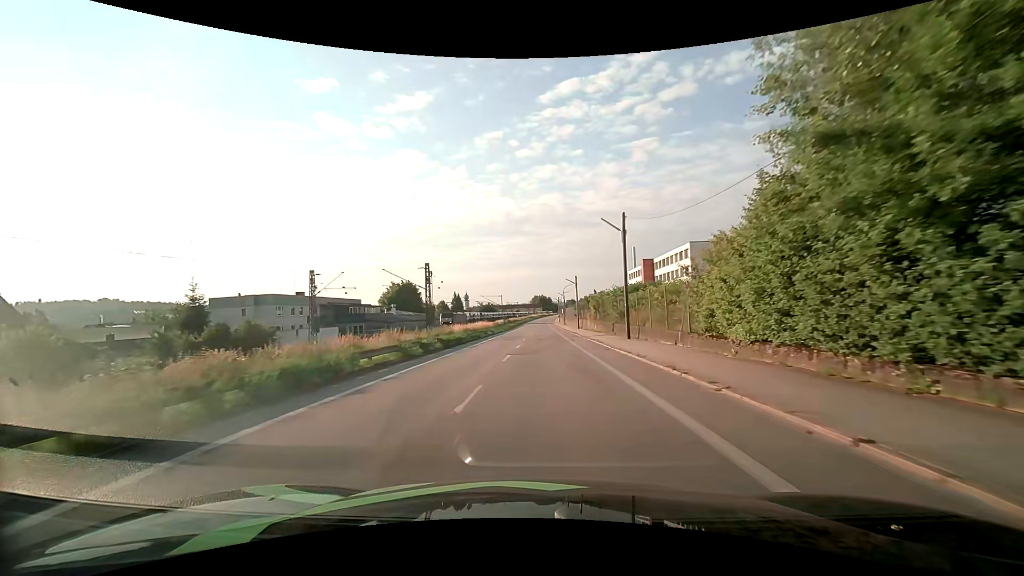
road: unclassified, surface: asphalt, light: Day
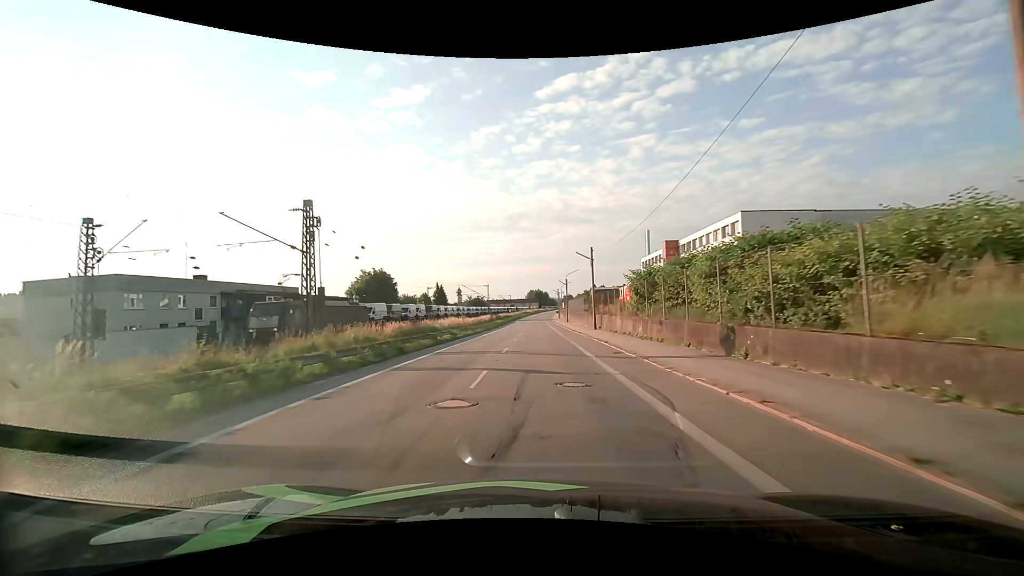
(+0.1, +25.2) m; 0°
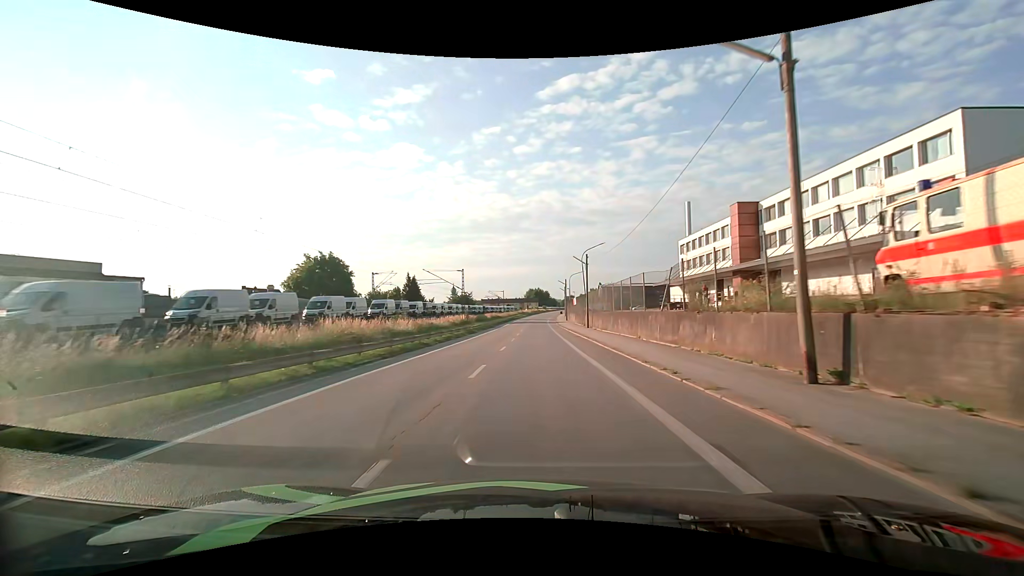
(+0.1, +35.4) m; 0°
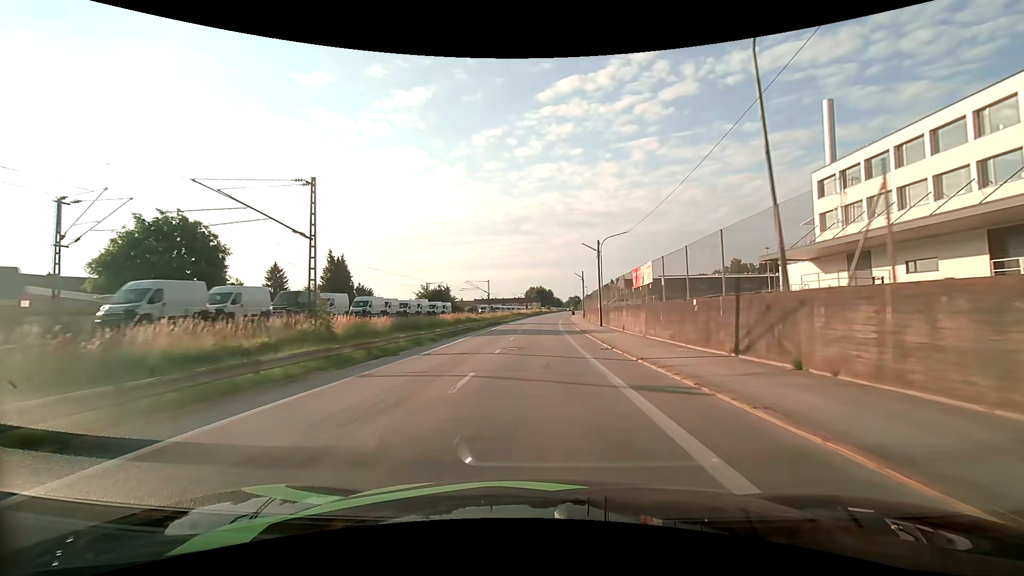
(0.0, +47.0) m; 0°
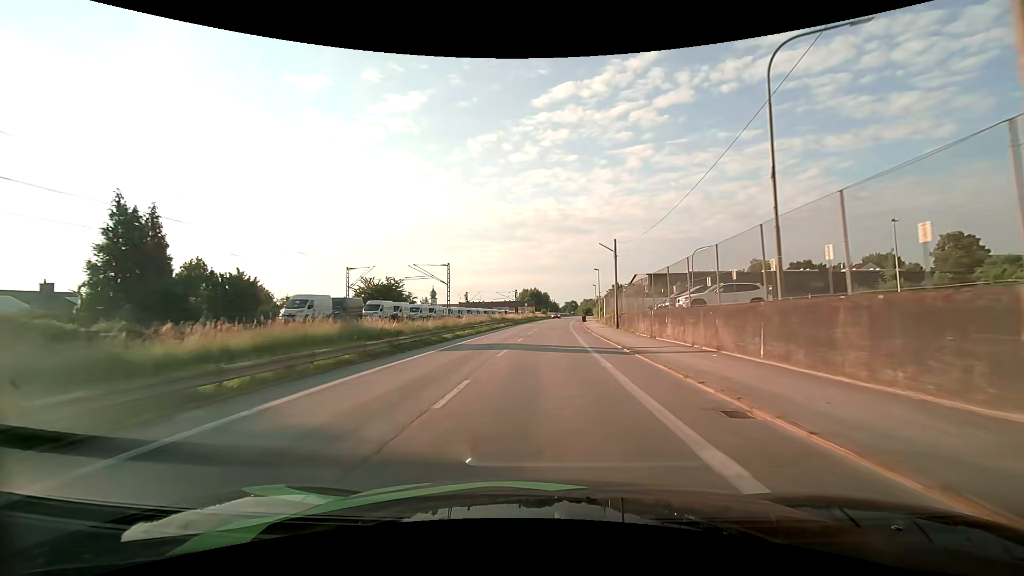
(+0.1, +37.7) m; +1°
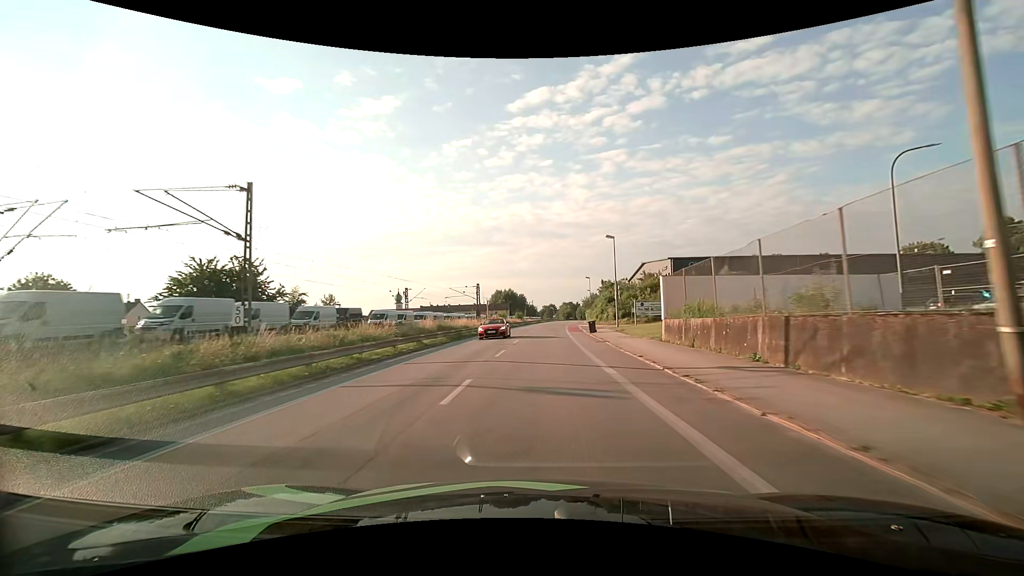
(+0.6, +35.9) m; +2°
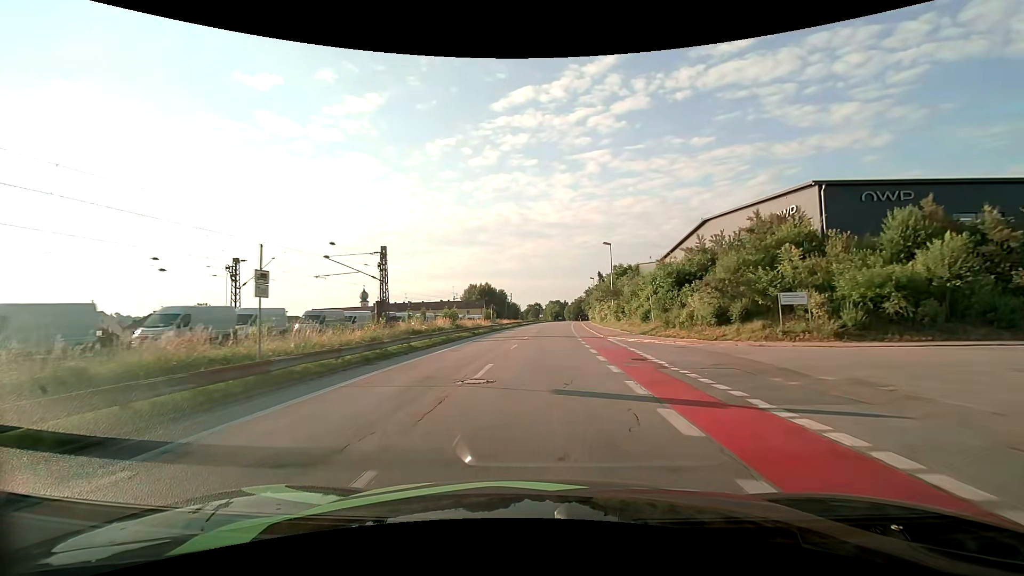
(+0.7, +42.2) m; +2°
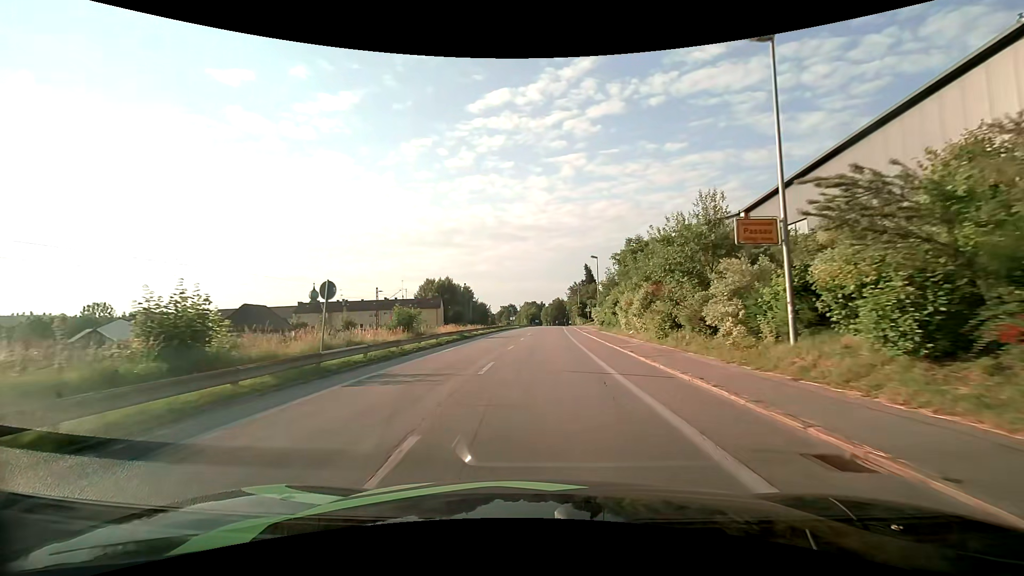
(+0.8, +36.8) m; +3°
(0, +10) (0, +20) (0, +30) (+1, +40) (+1, +50) (+2, +60) (+2, +70) (+2, +80) (+3, +90) (+3, +100) m
